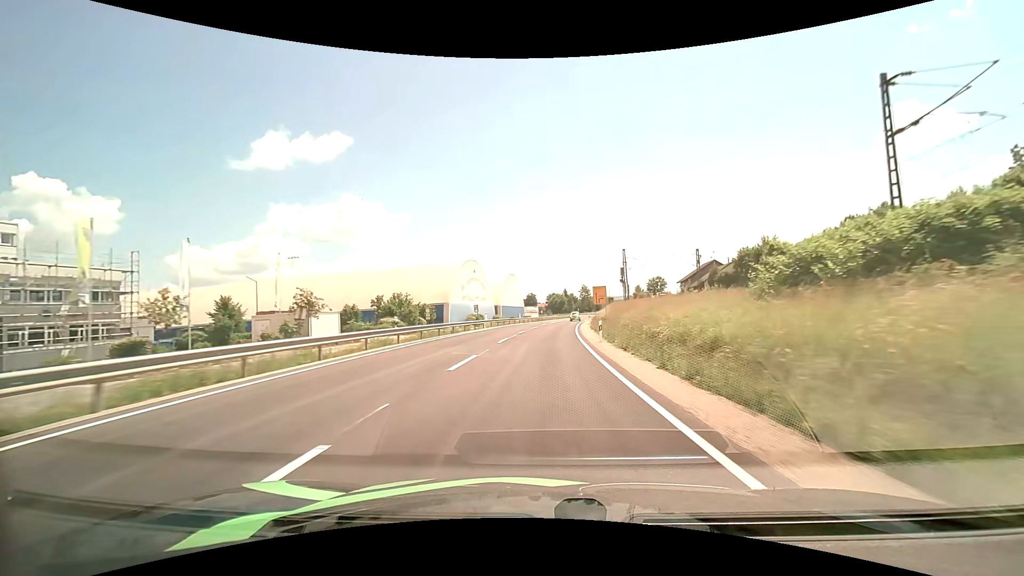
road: primary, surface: asphalt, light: Day
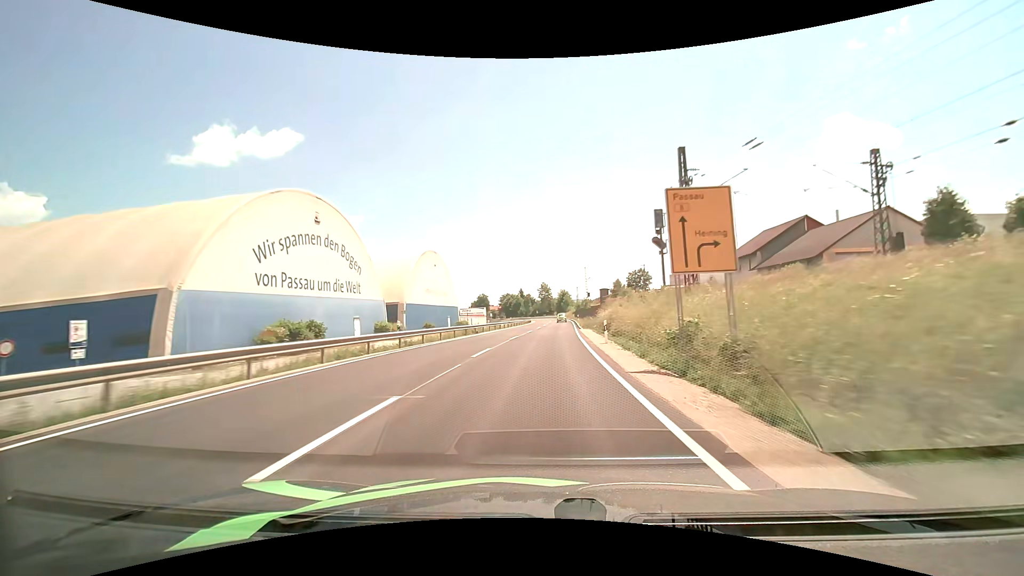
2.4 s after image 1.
(+2.3, +51.3) m; +5°
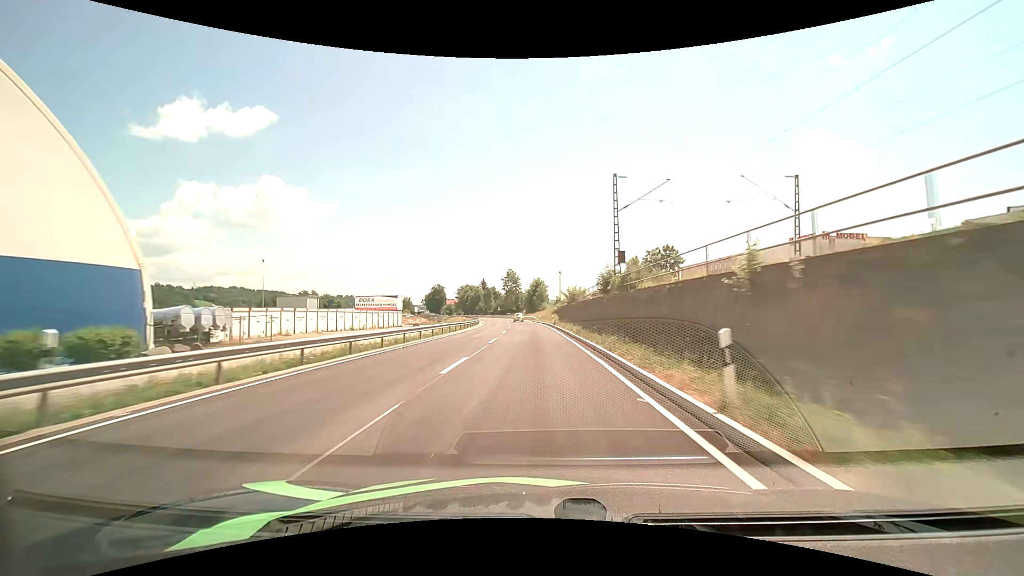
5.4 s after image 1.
(+2.7, +65.0) m; +3°
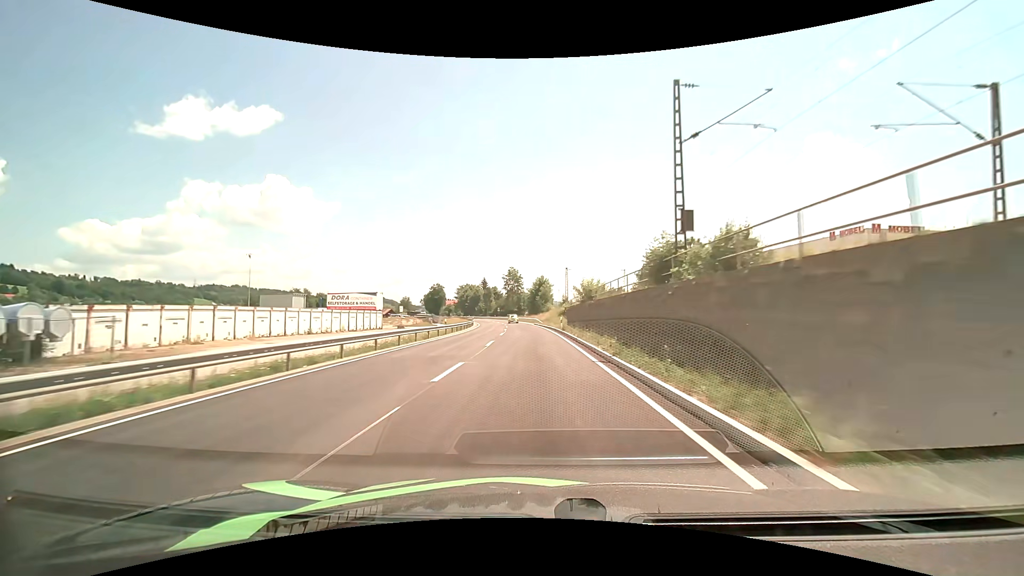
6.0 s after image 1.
(0.0, +12.9) m; 0°
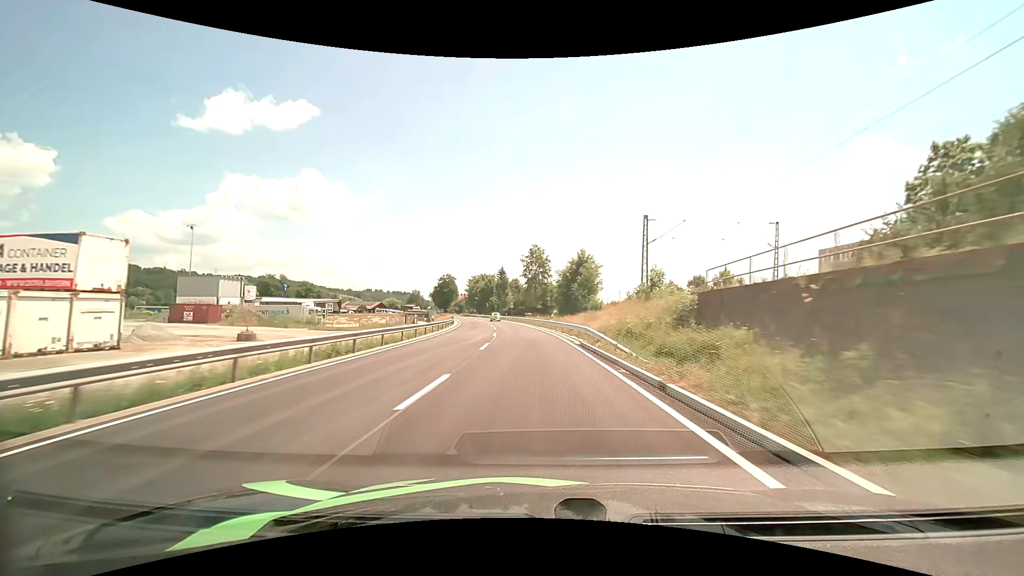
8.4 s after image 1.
(-1.2, +51.4) m; -3°
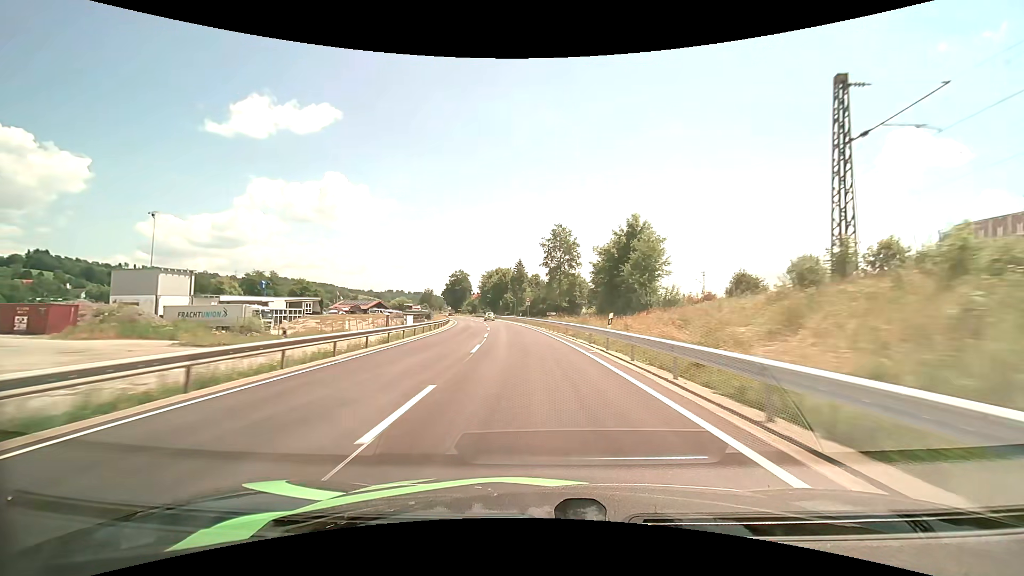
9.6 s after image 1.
(-0.6, +26.0) m; -3°
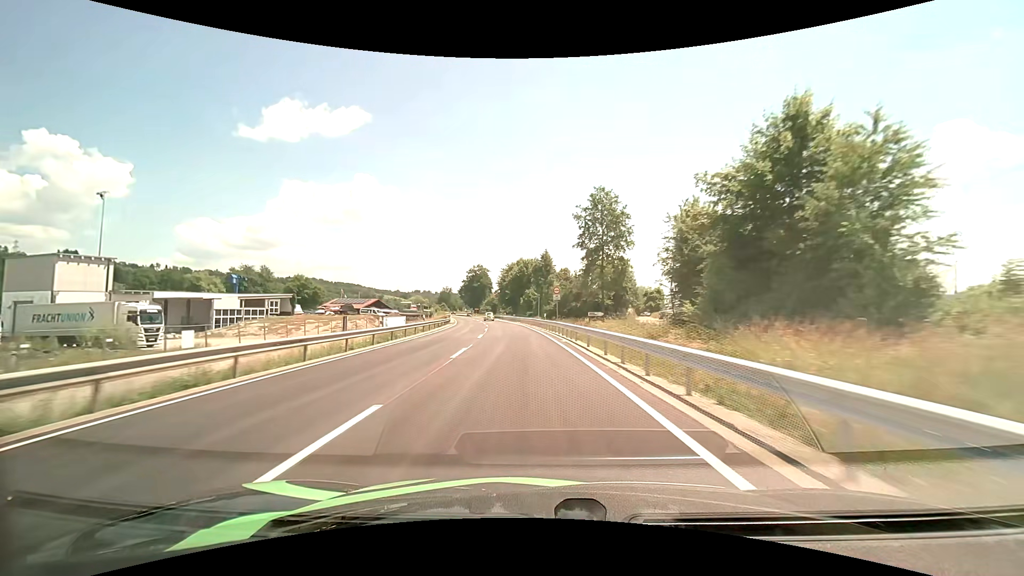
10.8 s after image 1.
(-0.6, +26.2) m; -3°
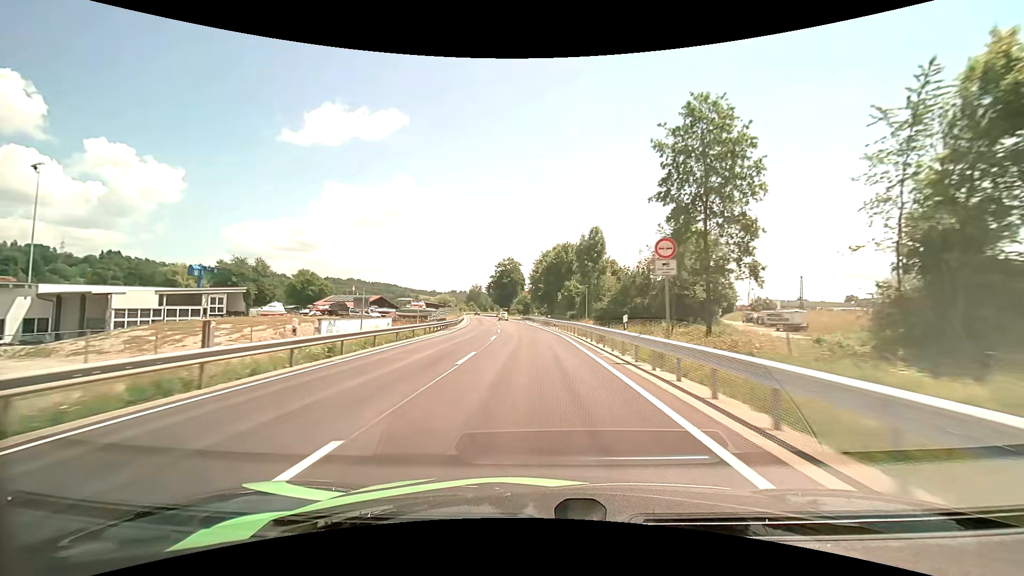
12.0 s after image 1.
(-1.0, +26.2) m; -4°
(0, +10) (0, +20) (-1, +30) (-1, +40) (-2, +50) (-3, +60) (-4, +70) (-5, +80) (-6, +90) (-8, +100) m
